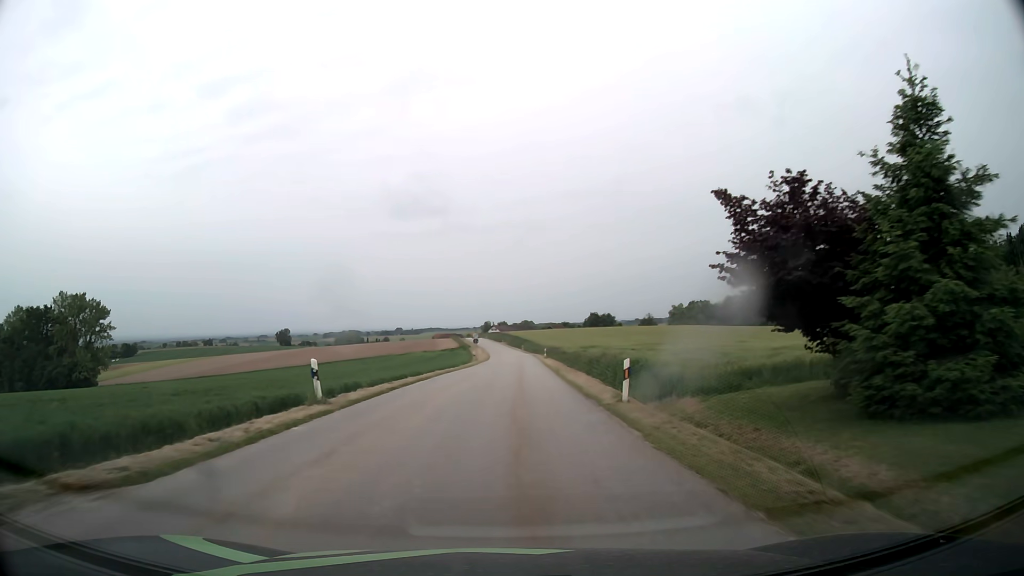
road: tertiary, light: Day
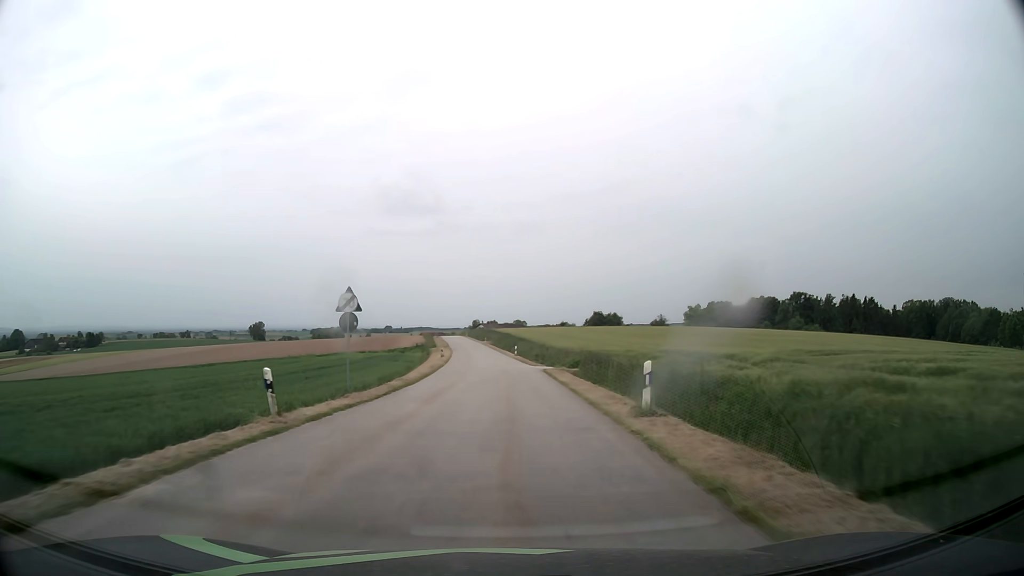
(+1.2, +53.3) m; +1°
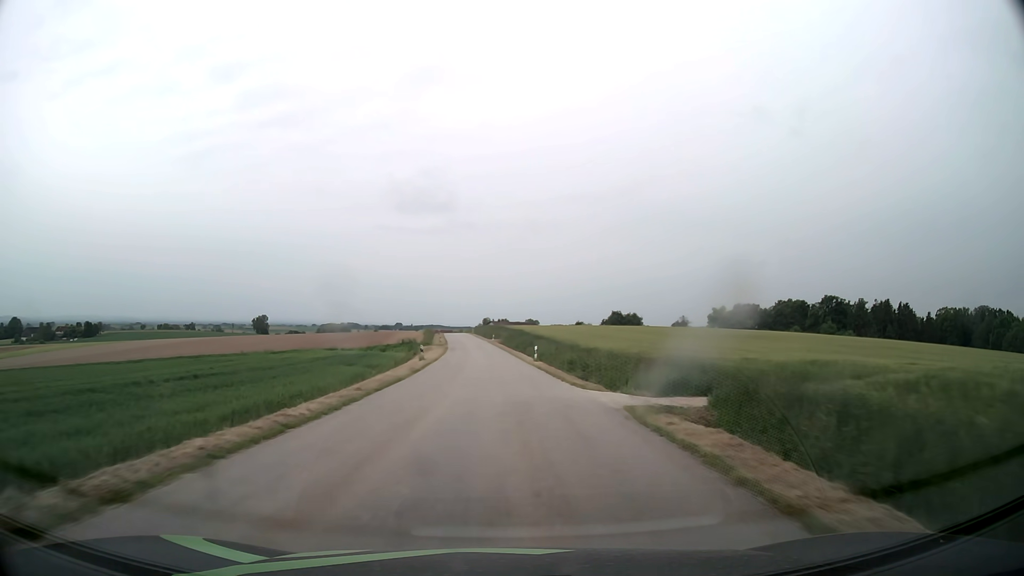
(-0.1, +21.9) m; -1°
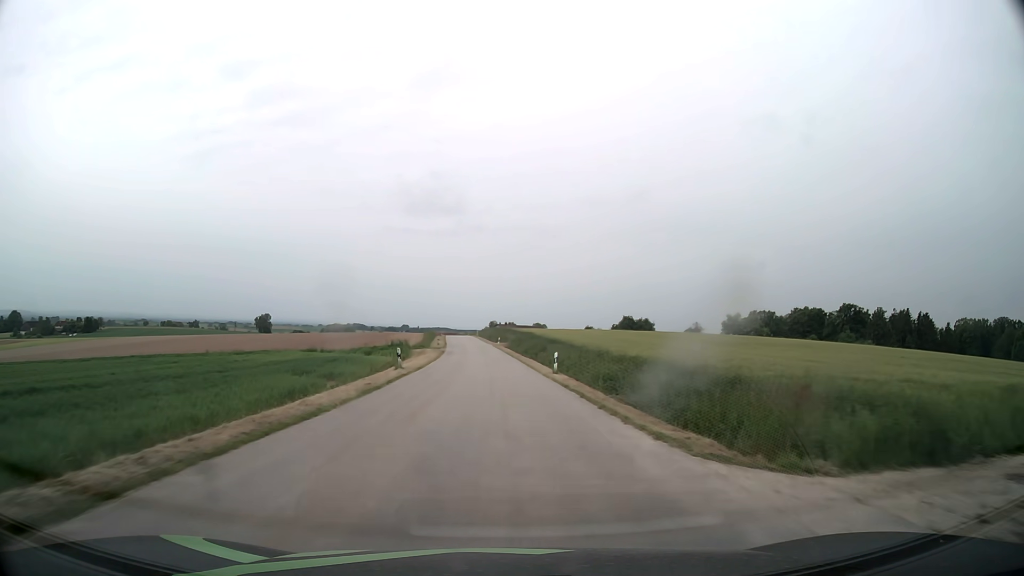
(0.0, +11.0) m; 0°
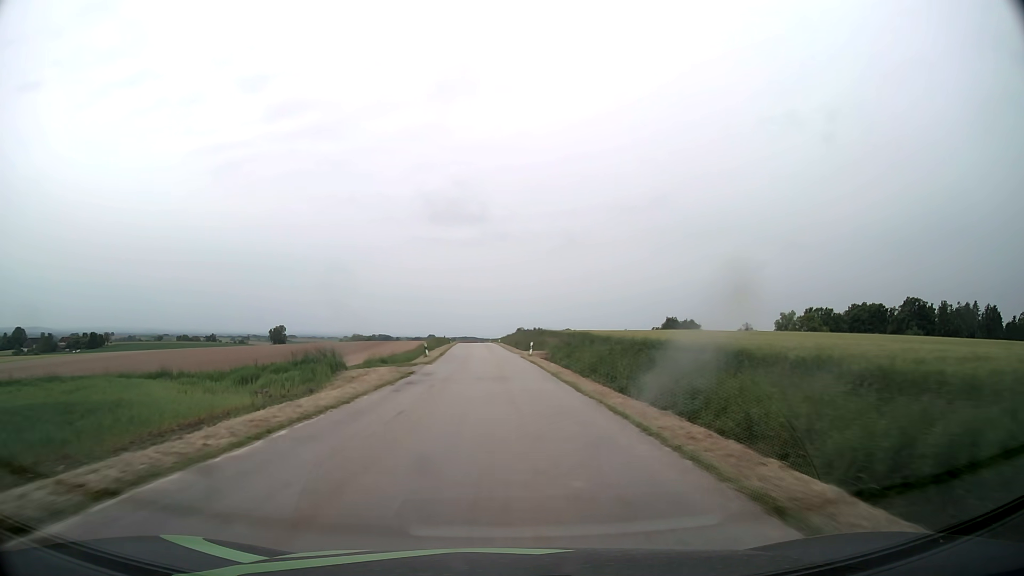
(-0.5, +33.4) m; -2°
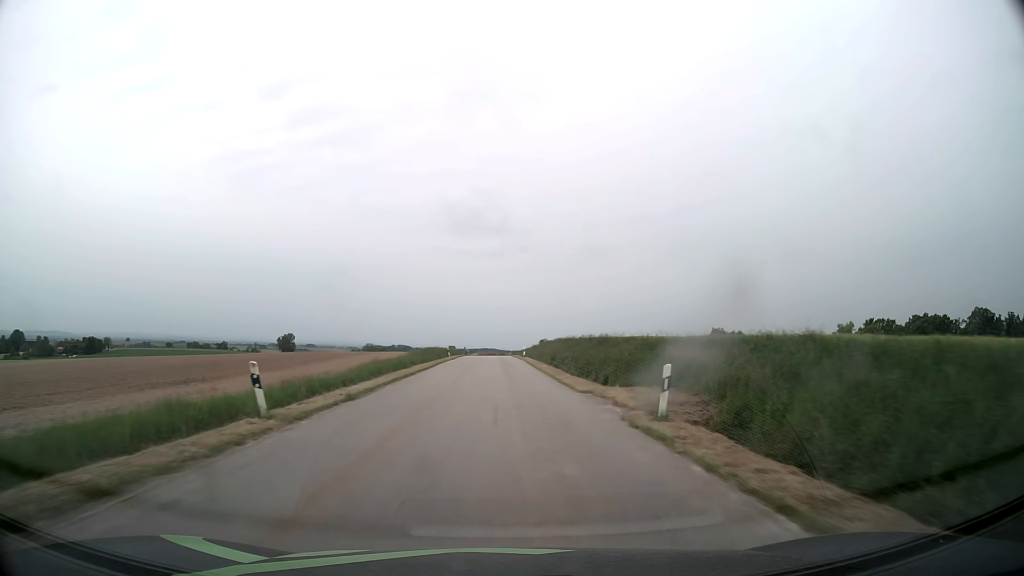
(-0.7, +33.5) m; -2°
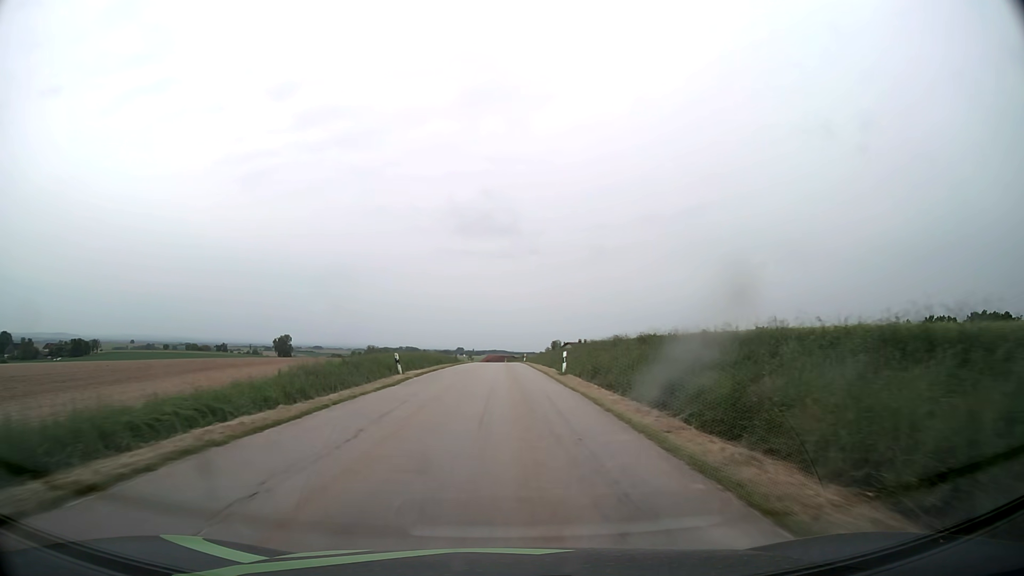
(-0.3, +33.4) m; -1°
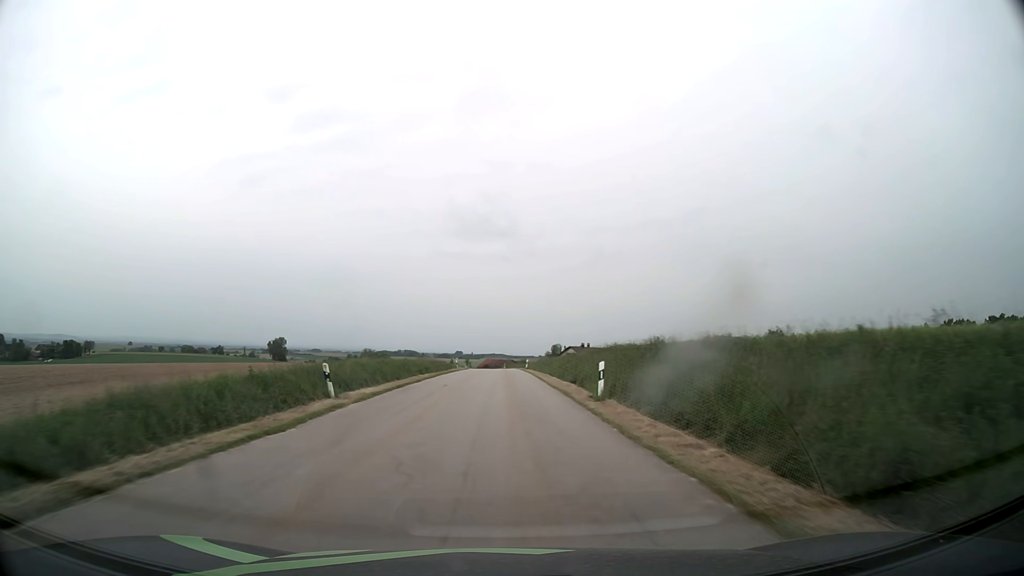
(0.0, +11.1) m; 0°
(0, +10) (0, +20) (0, +30) (0, +40) (0, +50) (0, +60) (0, +70) (0, +80) (0, +90) (-1, +100) m
